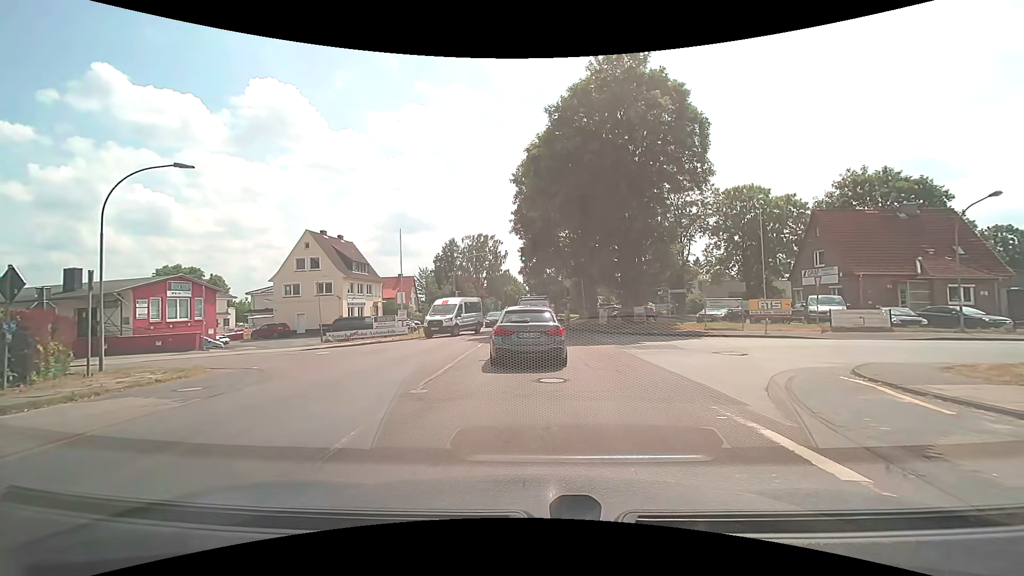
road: secondary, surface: asphalt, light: Day
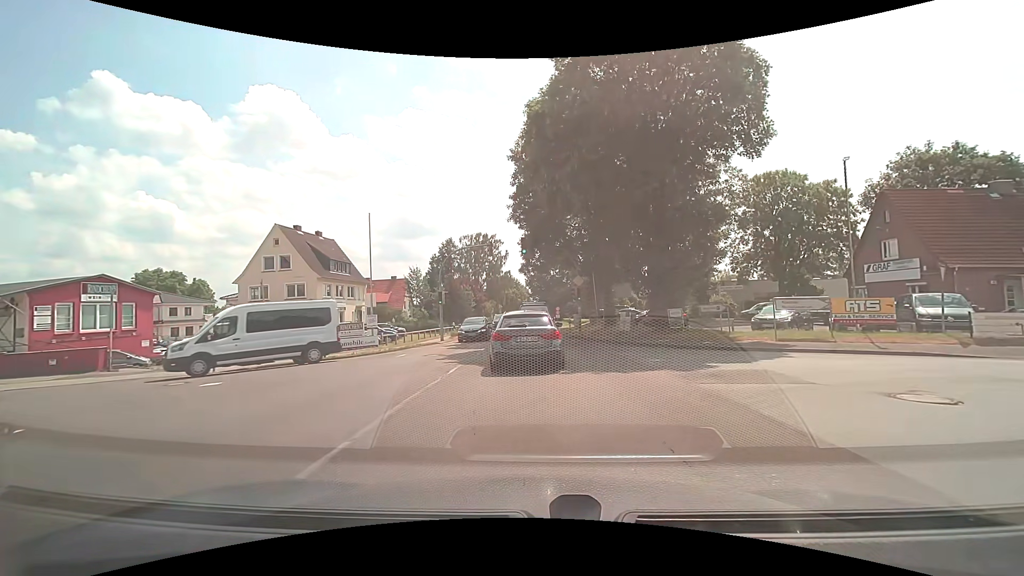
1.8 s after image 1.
(-0.1, +7.8) m; 0°
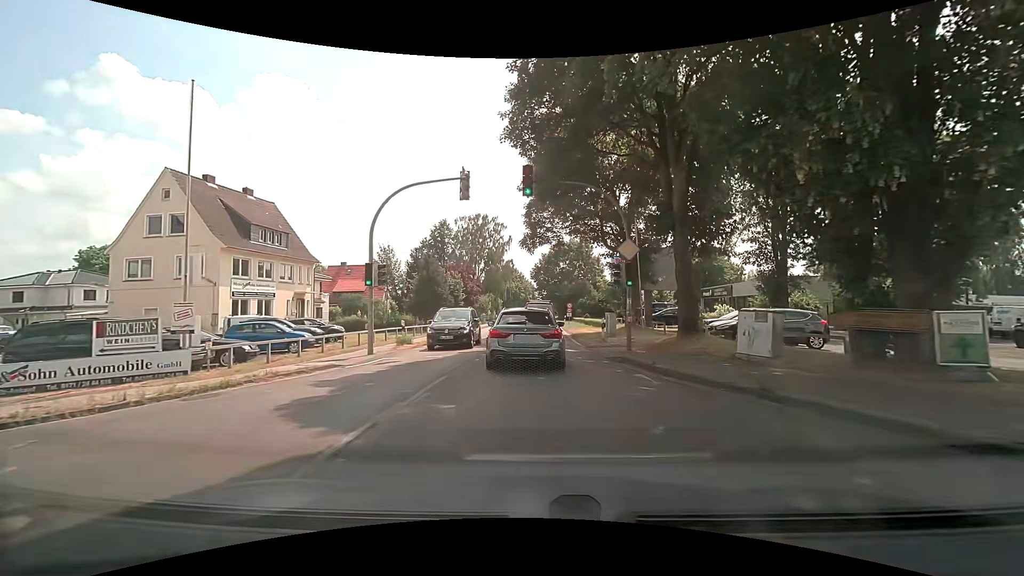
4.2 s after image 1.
(-0.3, +15.9) m; -1°
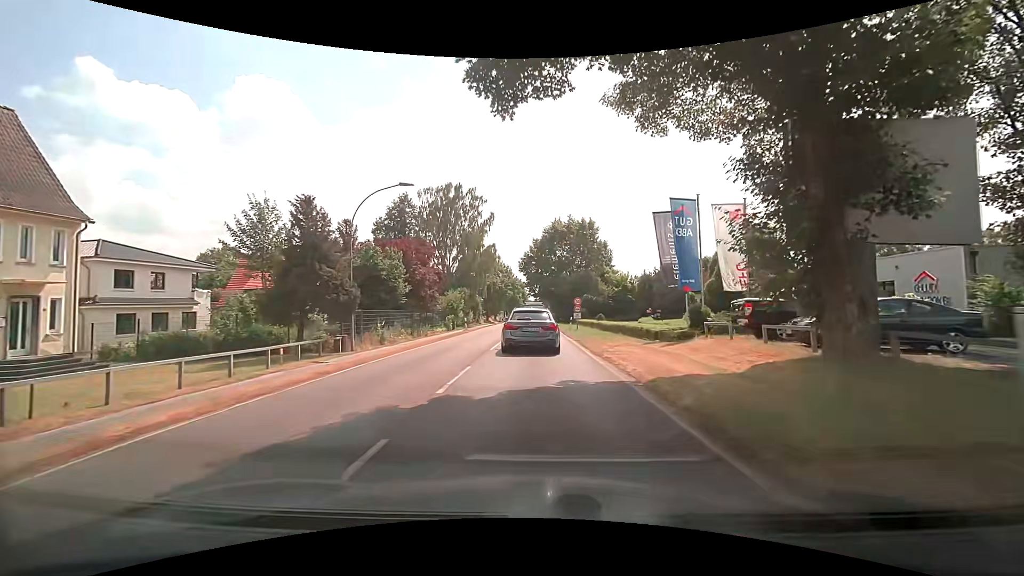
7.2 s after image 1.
(+0.1, +22.1) m; 0°
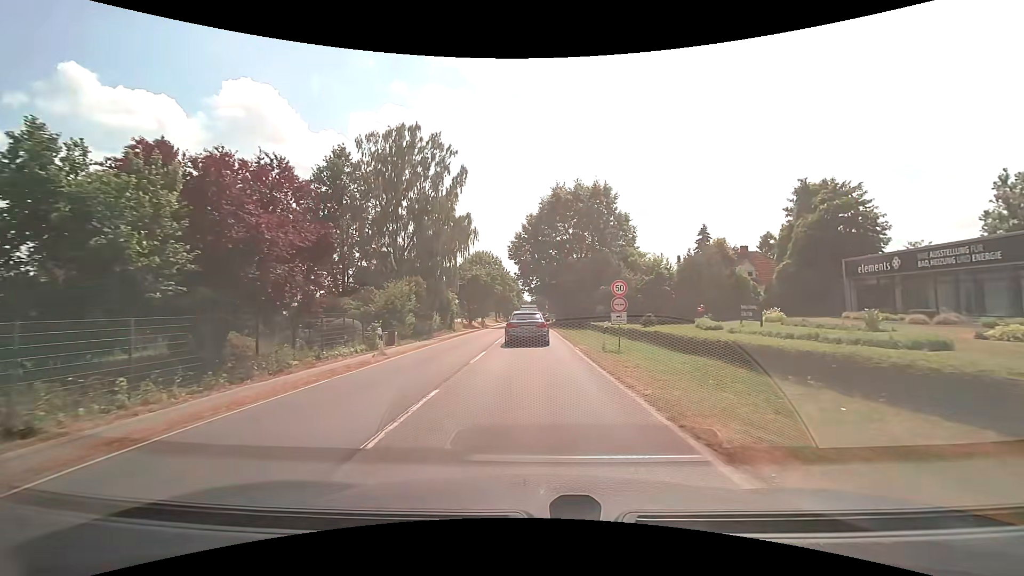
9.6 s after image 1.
(+0.3, +21.8) m; +1°
(0, +10) (0, +20) (0, +30) (0, +40) (0, +50) (-1, +60) (-1, +70) (-1, +80) (-1, +90) (-1, +100) m
